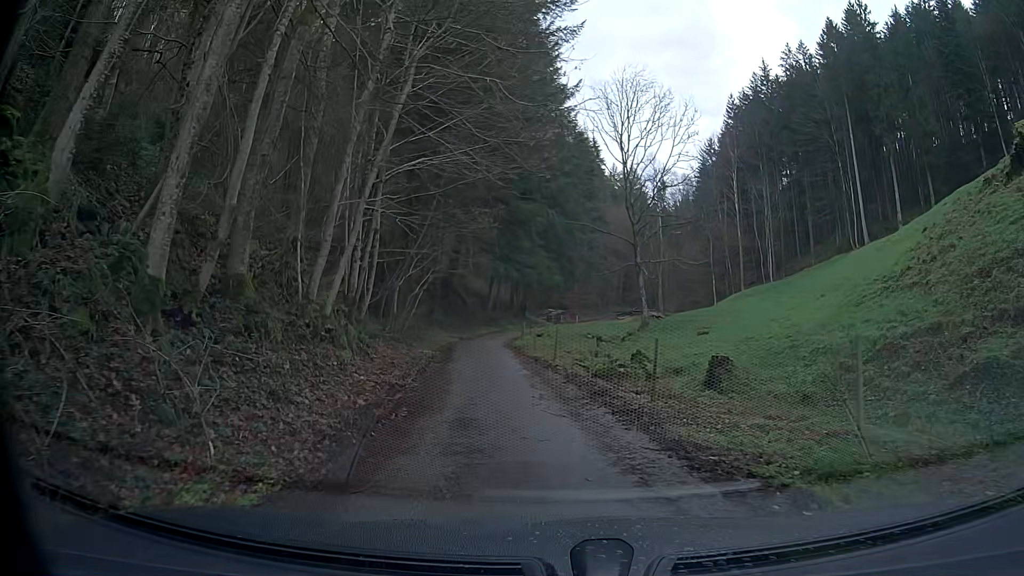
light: Day
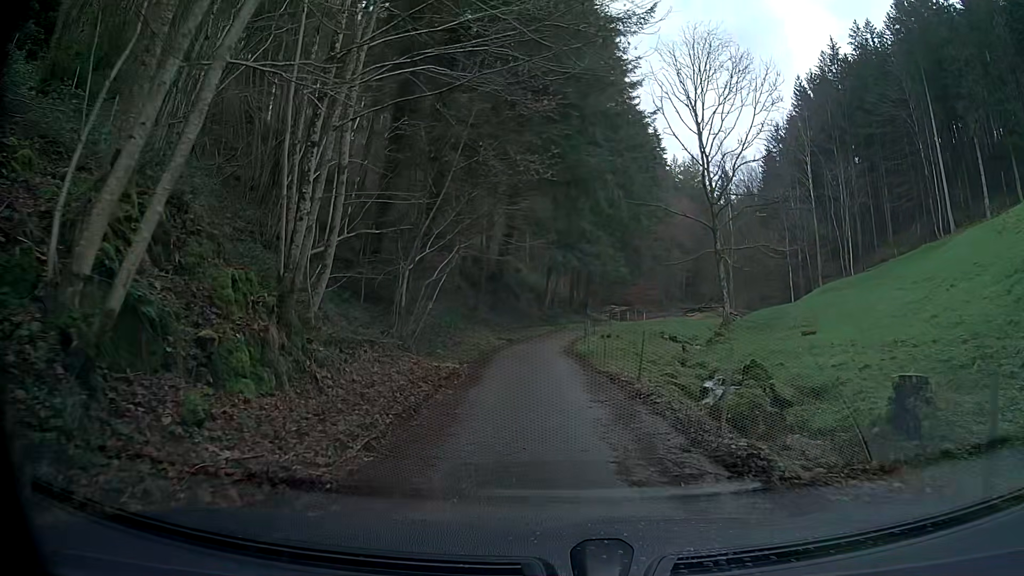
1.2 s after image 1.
(-0.4, +7.6) m; -7°
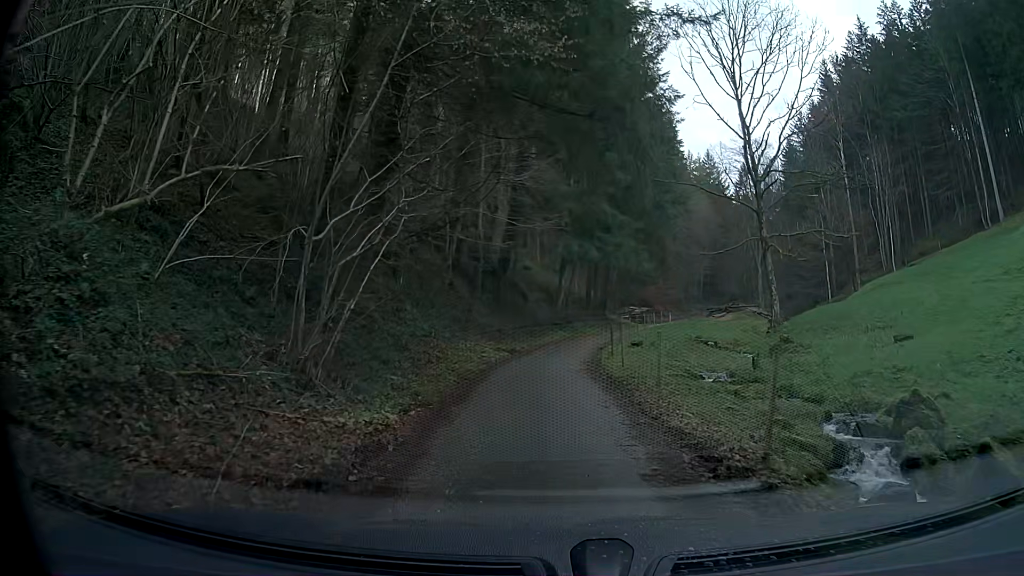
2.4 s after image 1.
(0.0, +7.7) m; +1°
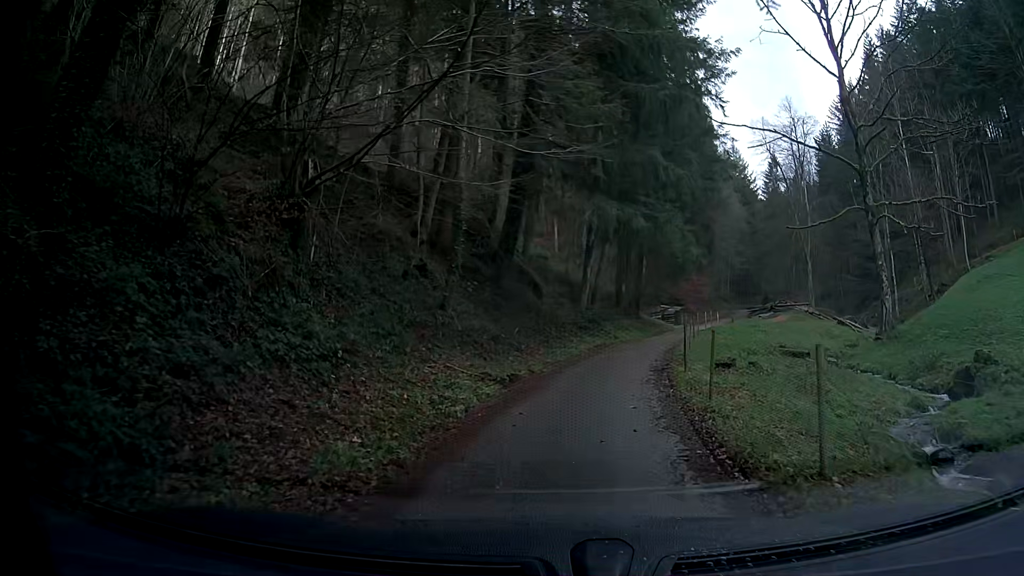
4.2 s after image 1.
(-0.2, +11.3) m; -1°
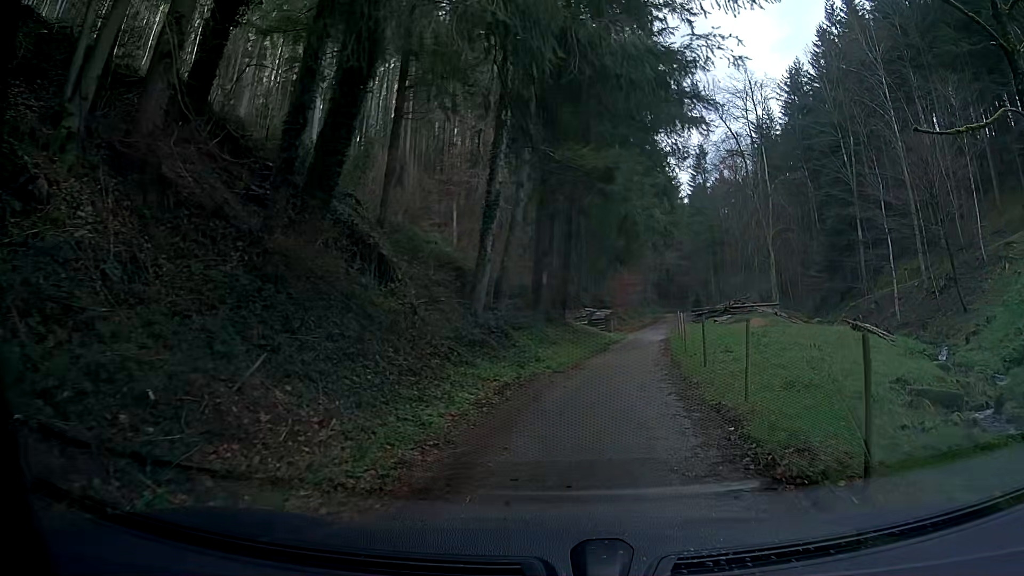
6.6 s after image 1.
(+0.8, +15.0) m; +6°
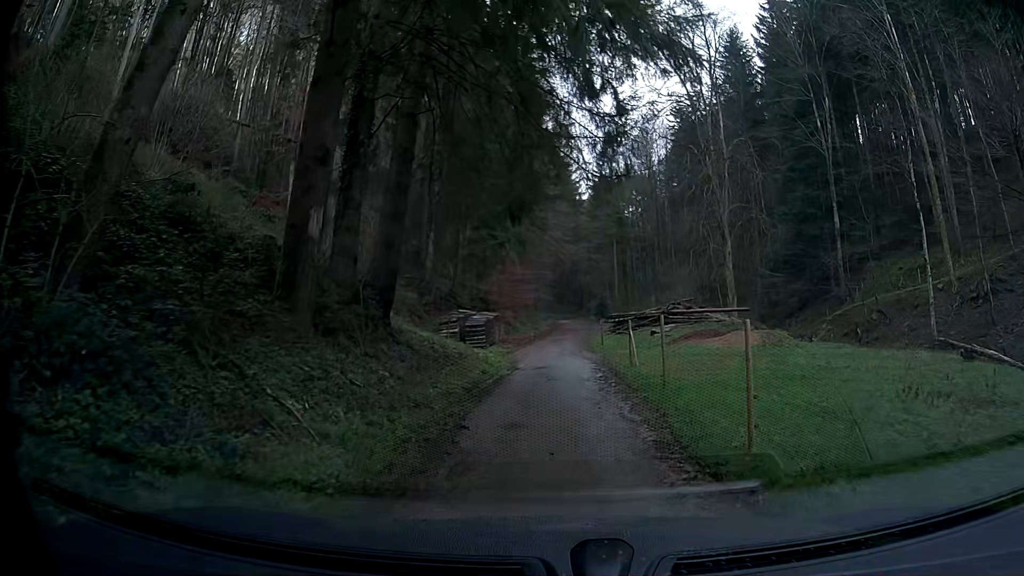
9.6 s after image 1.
(+1.4, +17.7) m; +10°
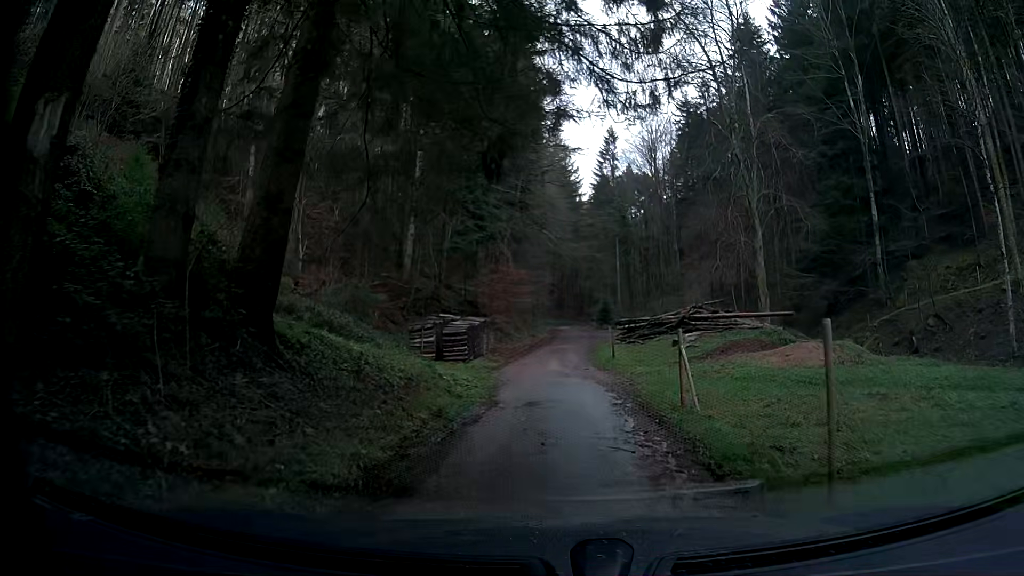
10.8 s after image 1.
(0.0, +6.8) m; 0°
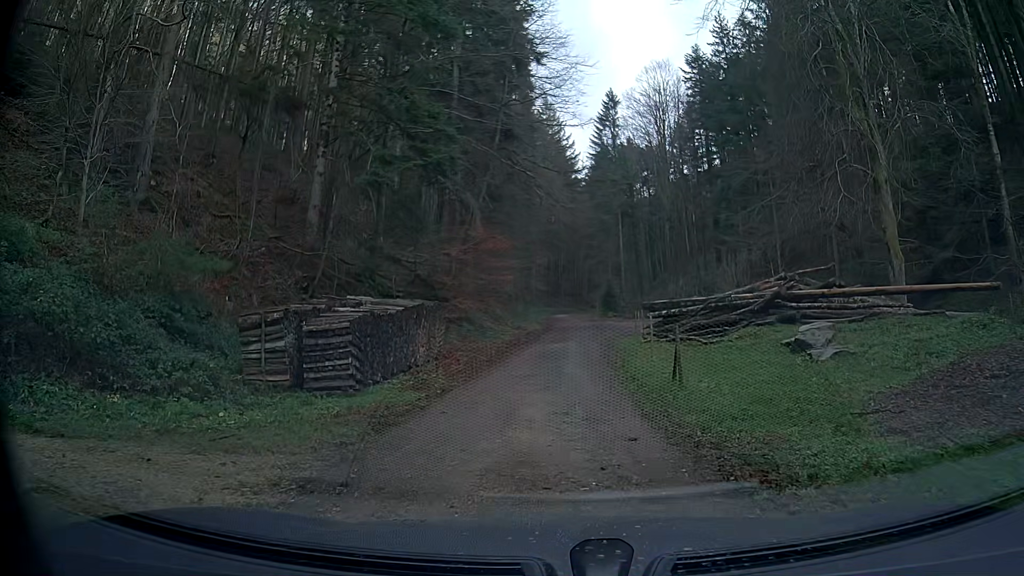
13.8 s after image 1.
(+0.2, +15.1) m; -1°
